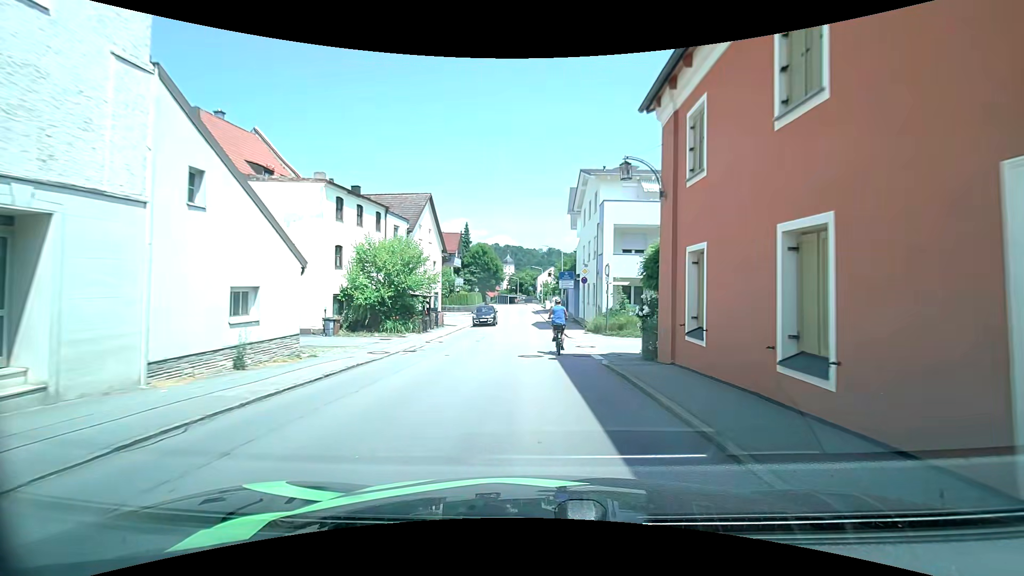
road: tertiary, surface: asphalt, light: Day
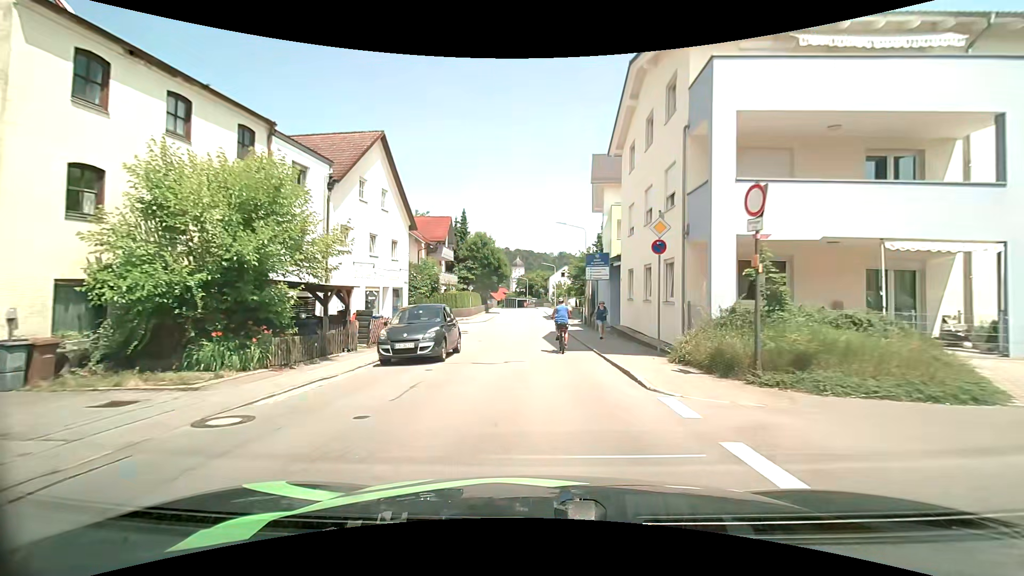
(0.0, +15.8) m; -1°
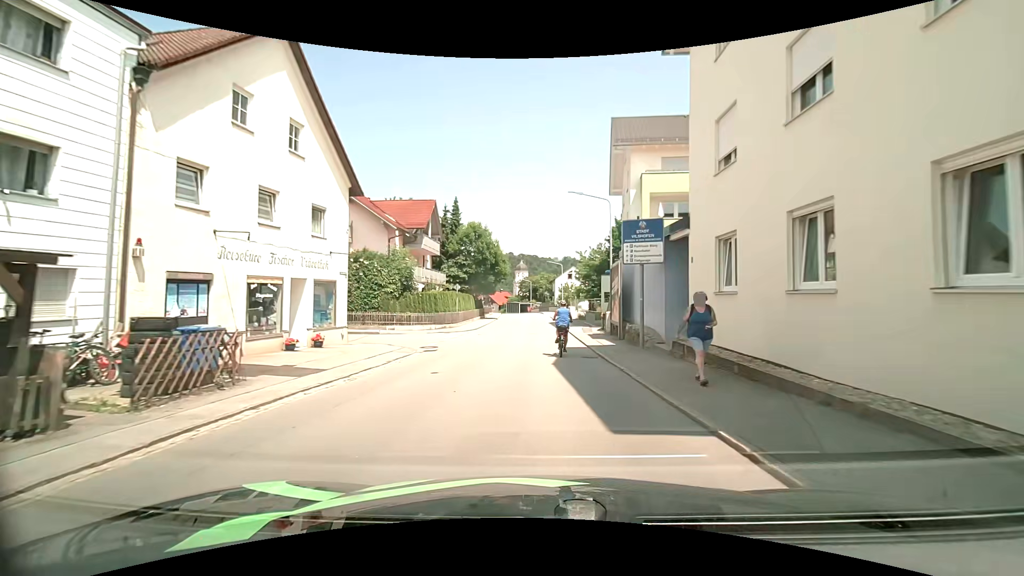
(-0.2, +11.0) m; -2°
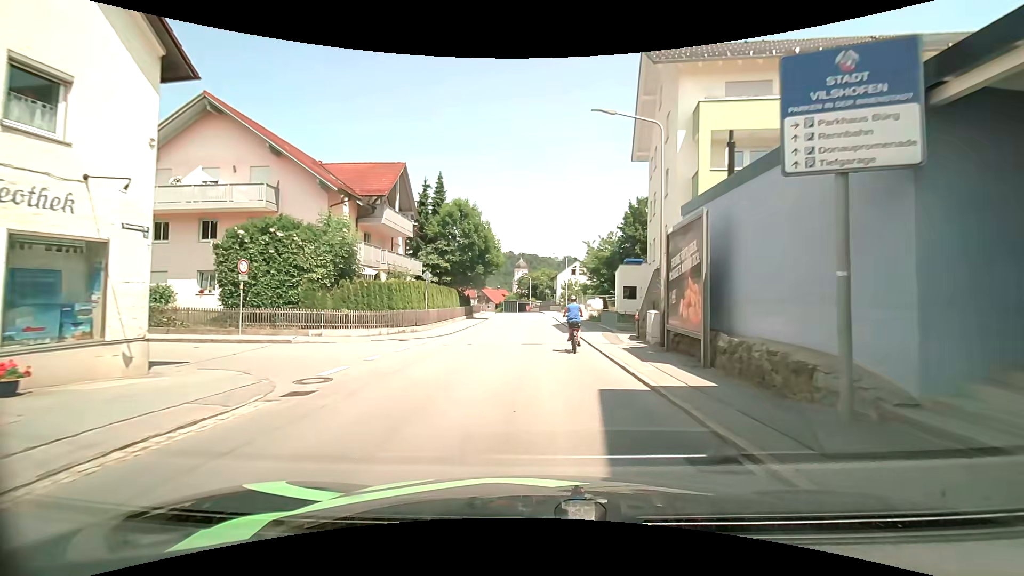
(+0.1, +10.9) m; +1°
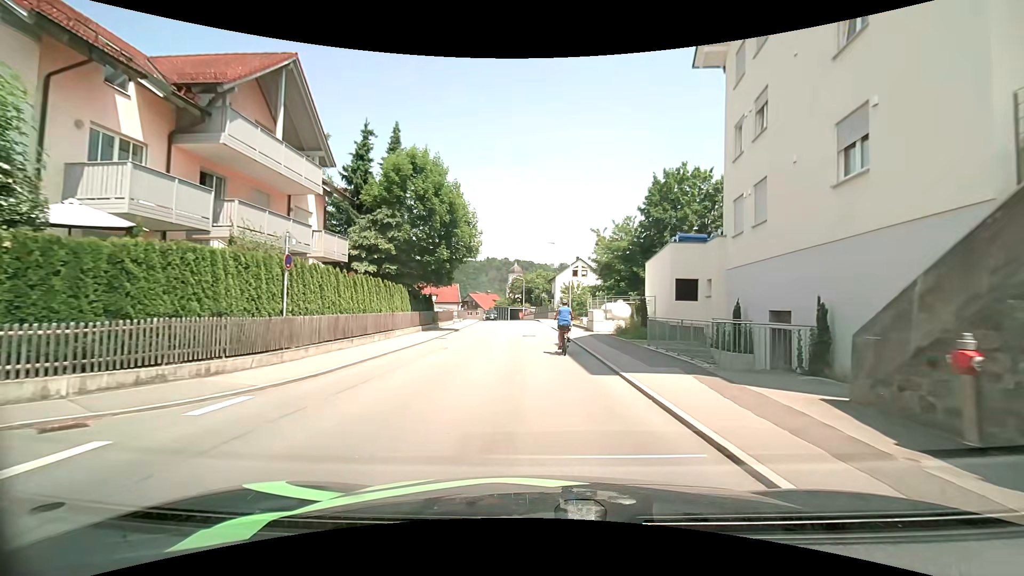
(+0.1, +15.7) m; +1°
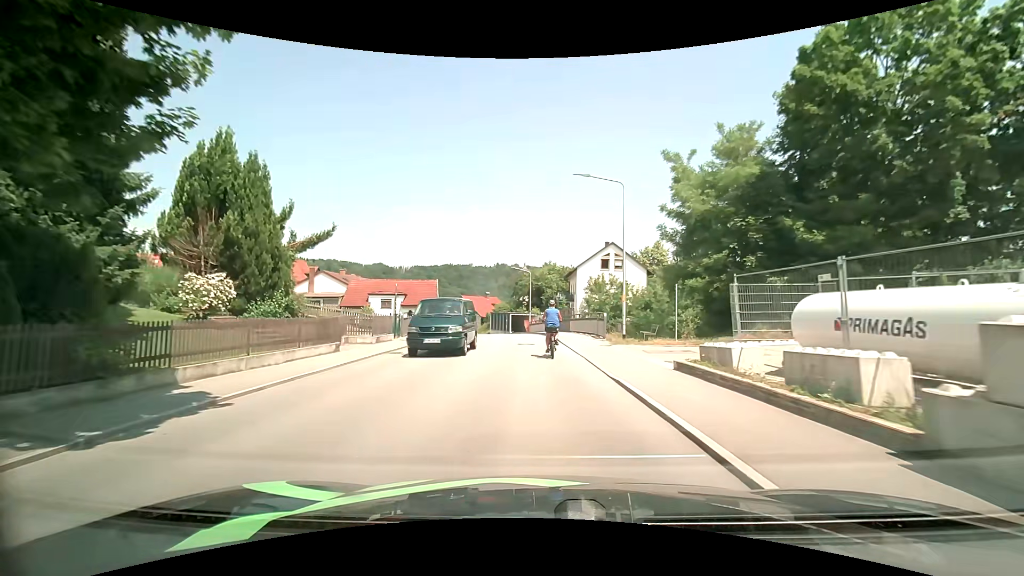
(-0.5, +26.7) m; -1°
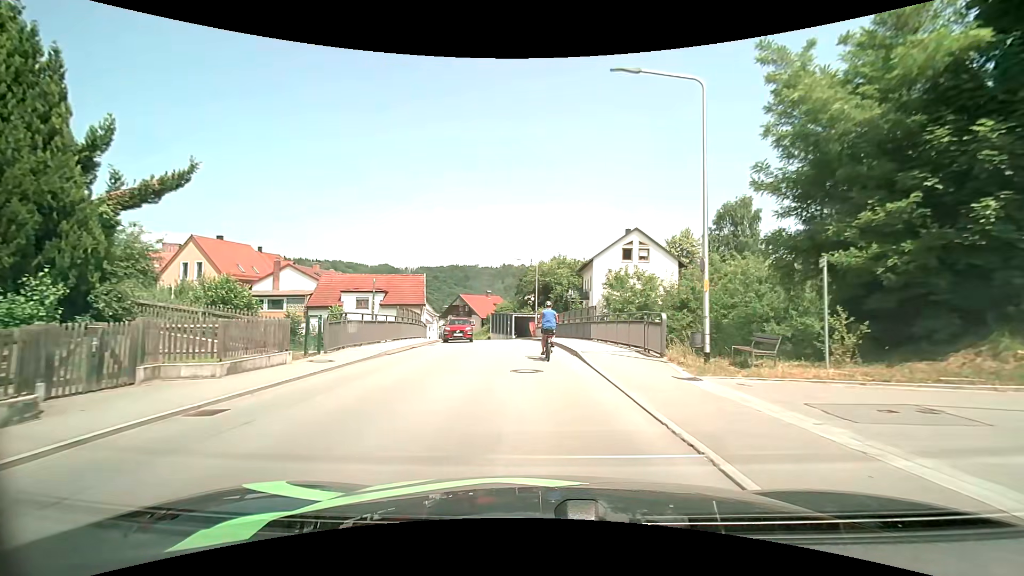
(-0.1, +10.4) m; -1°
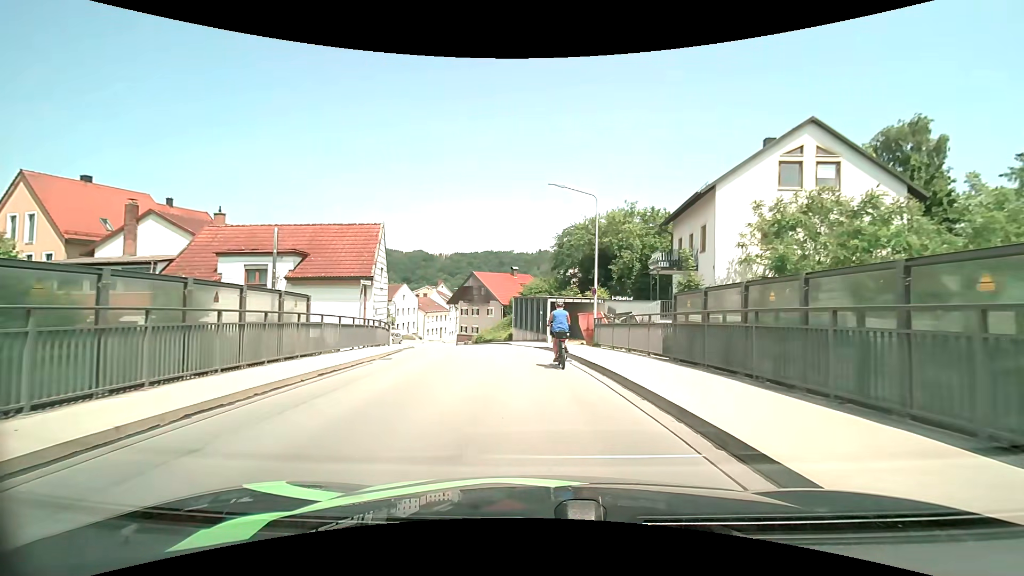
(-1.2, +24.5) m; -5°
(0, +10) (-1, +20) (-2, +30) (-5, +40) (-8, +49) (-11, +59) (-13, +68) (-14, +78) (-12, +88) (-11, +98) m
